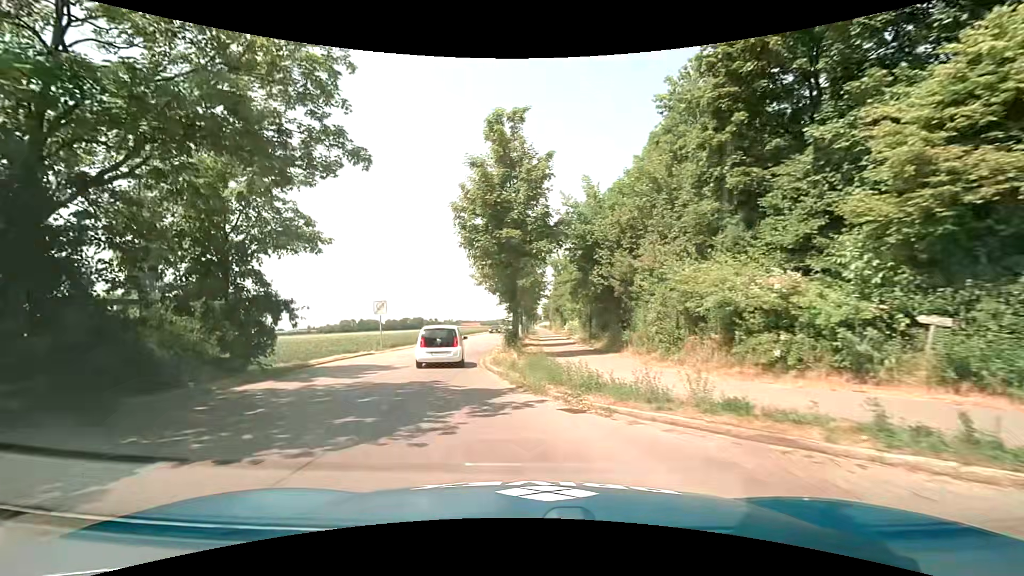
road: tertiary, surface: asphalt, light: Day
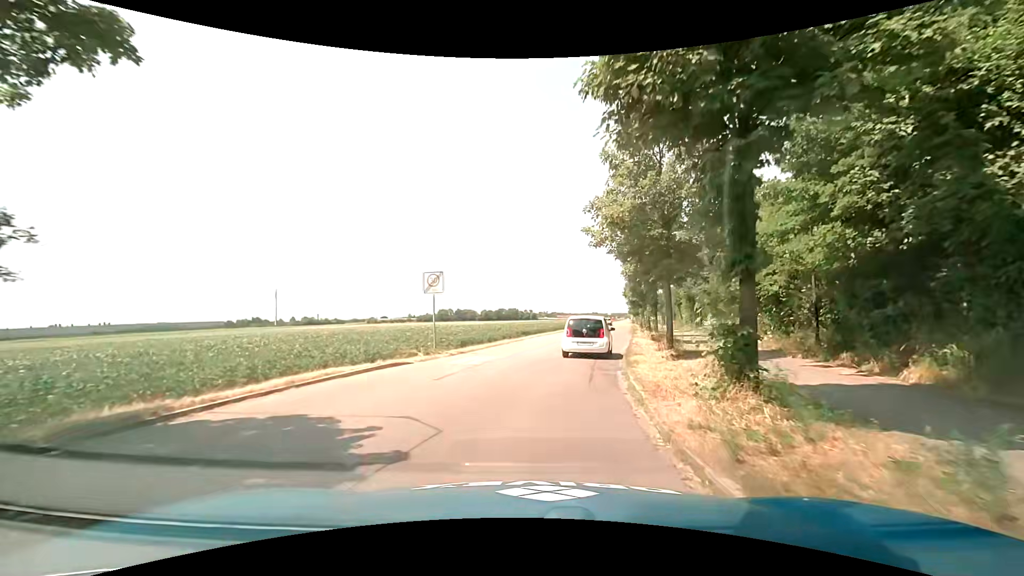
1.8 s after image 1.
(-1.9, +13.4) m; -11°
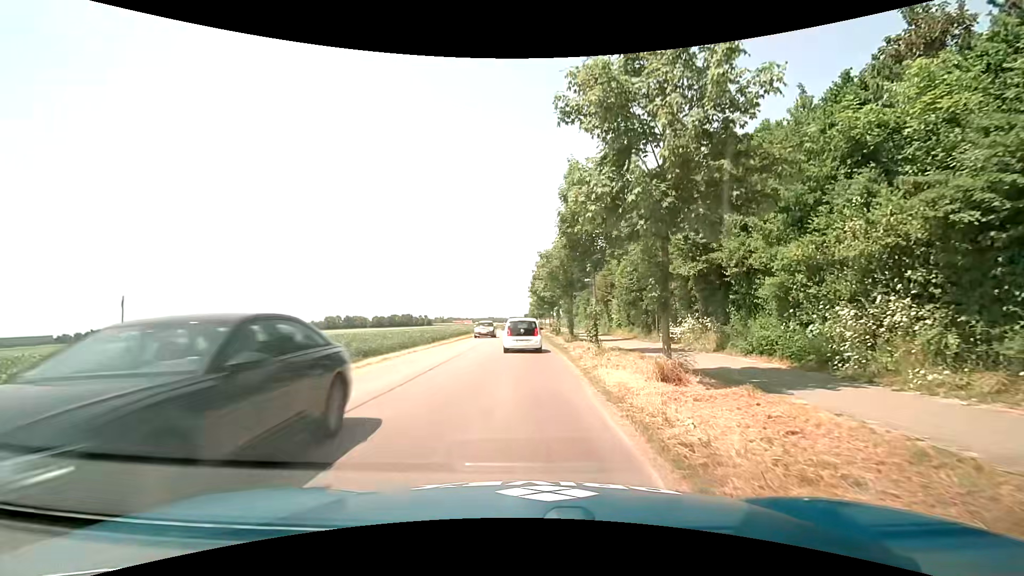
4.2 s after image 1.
(+1.8, +18.5) m; +11°
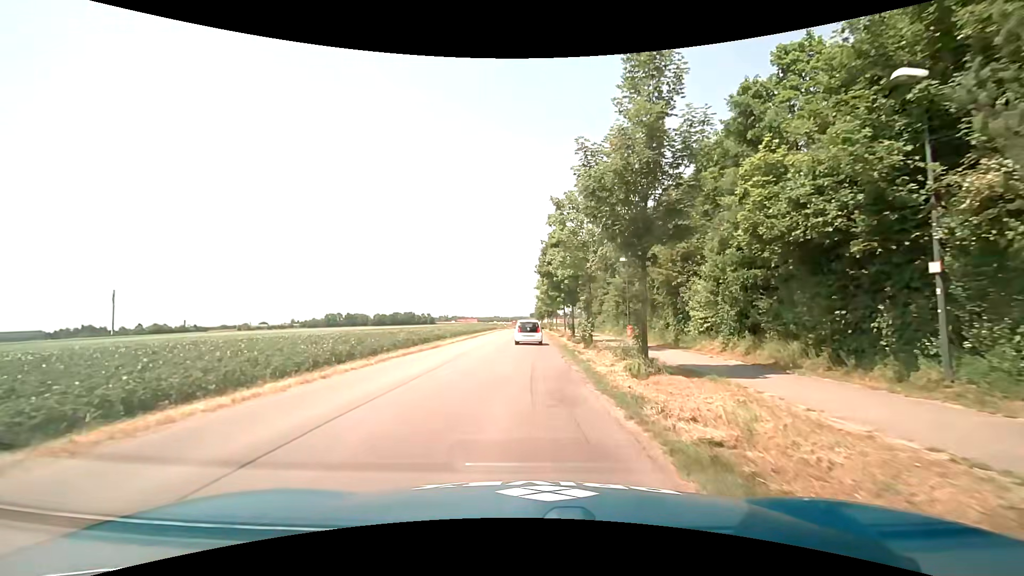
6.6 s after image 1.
(+0.3, +19.3) m; 0°
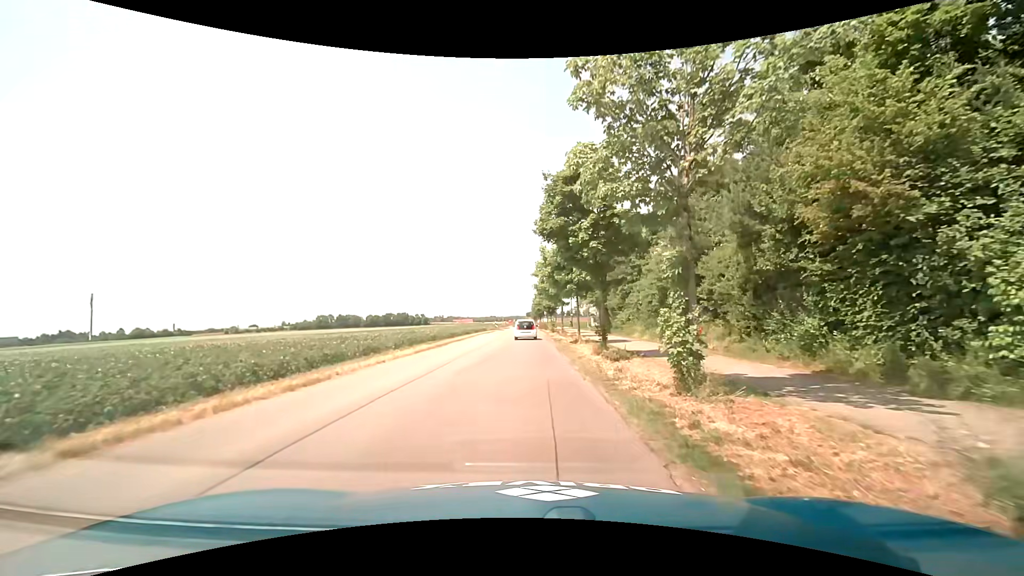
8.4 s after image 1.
(0.0, +15.2) m; 0°
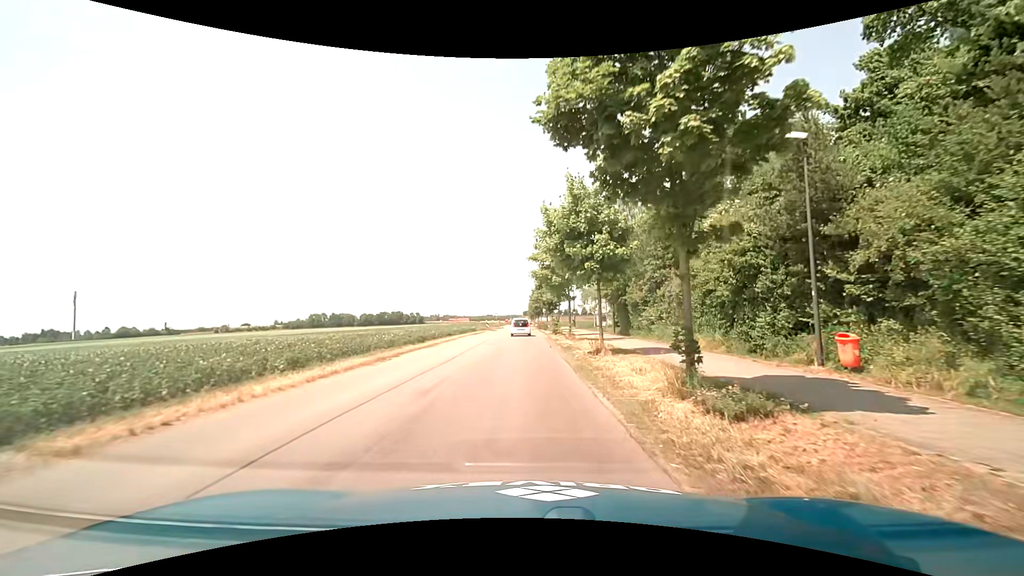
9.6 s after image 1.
(+0.1, +10.5) m; +1°
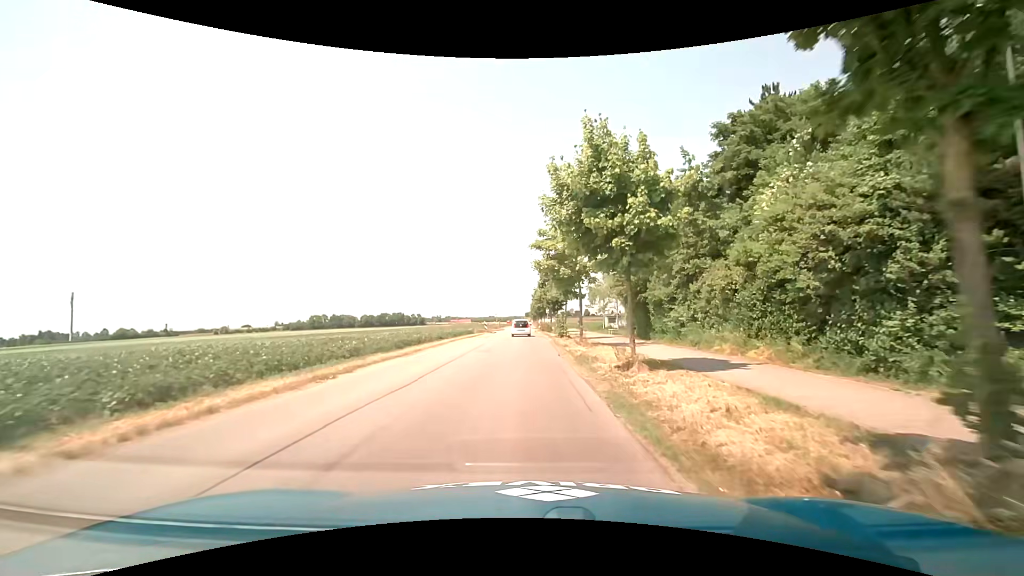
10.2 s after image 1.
(0.0, +5.5) m; -1°
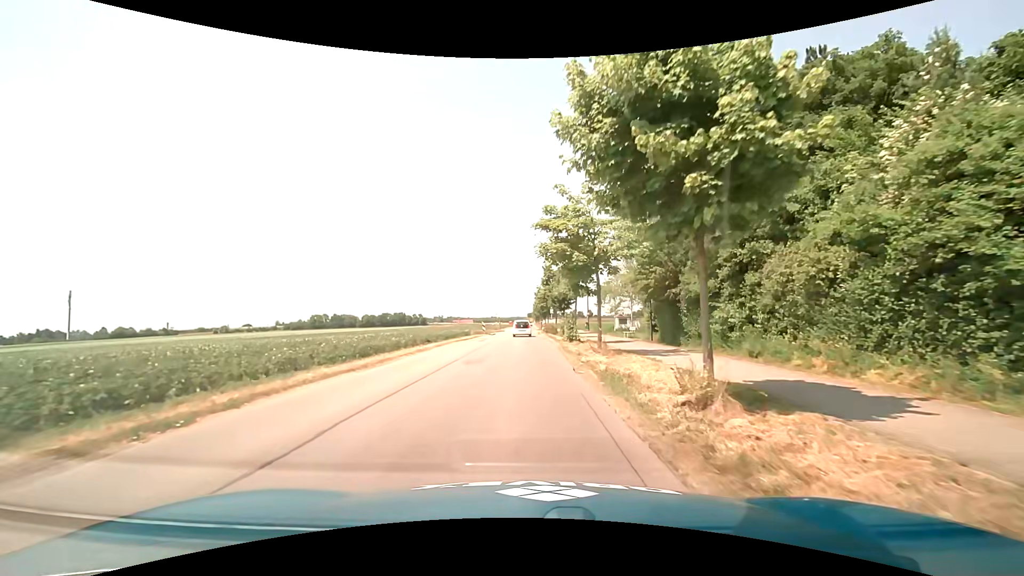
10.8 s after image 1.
(0.0, +5.7) m; 0°
(0, +10) (0, +20) (0, +30) (-1, +40) (-1, +50) (-1, +60) (-1, +70) (-1, +80) (-1, +90) (-1, +100) m
